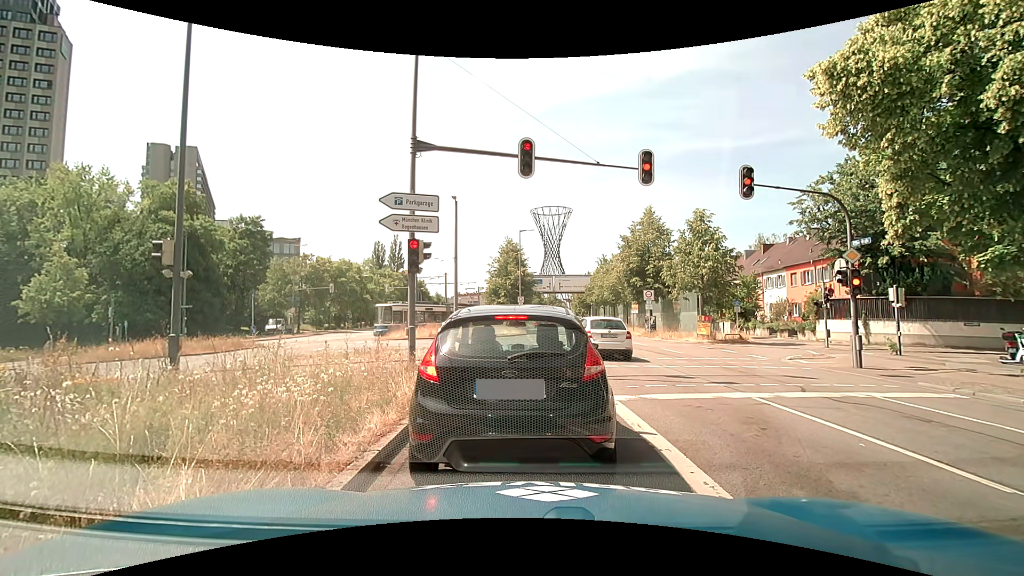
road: primary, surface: asphalt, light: Day
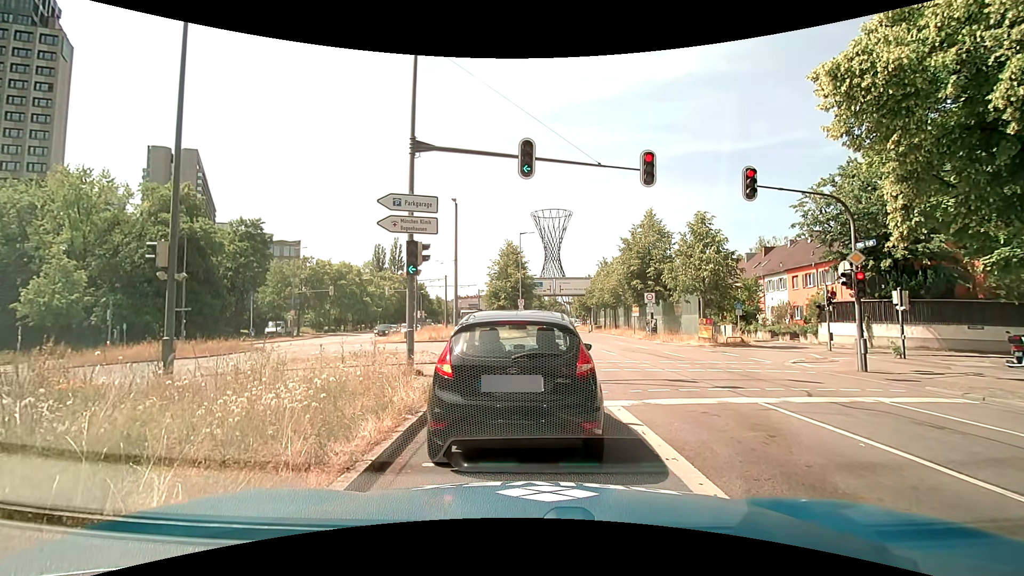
(0.0, +0.2) m; 0°
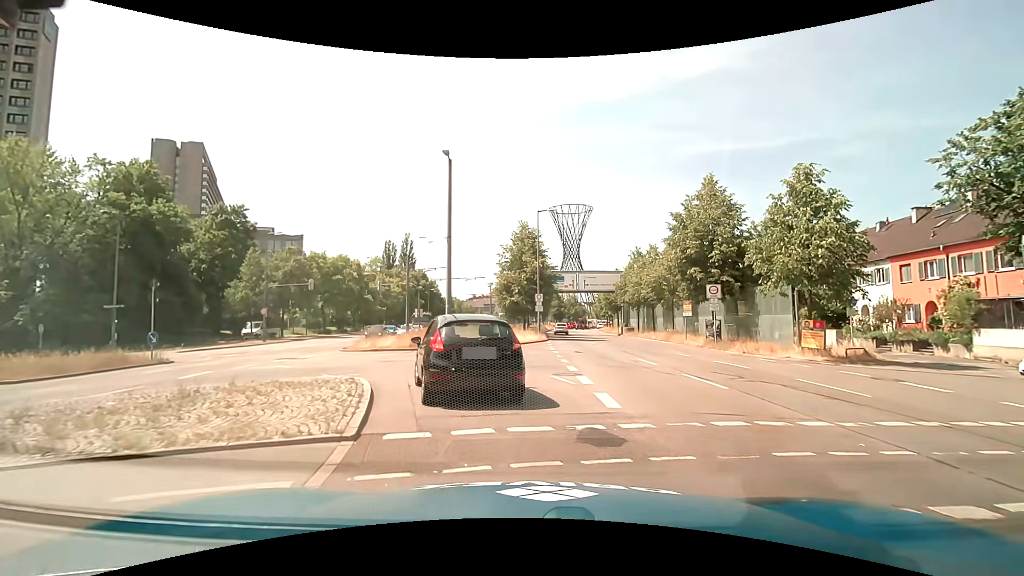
(+0.1, +11.0) m; -1°
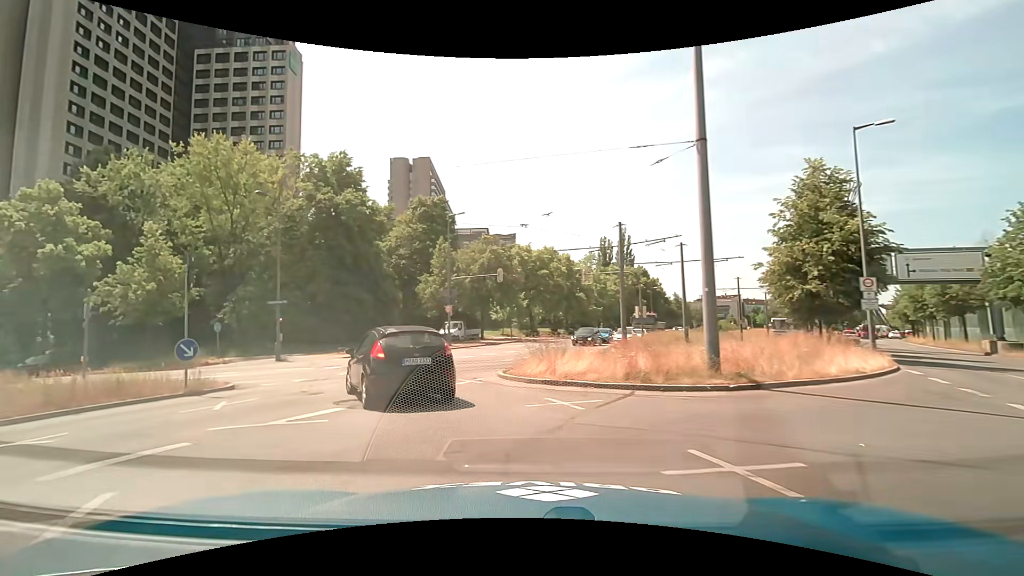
(-2.4, +14.2) m; -25°
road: secondary_link
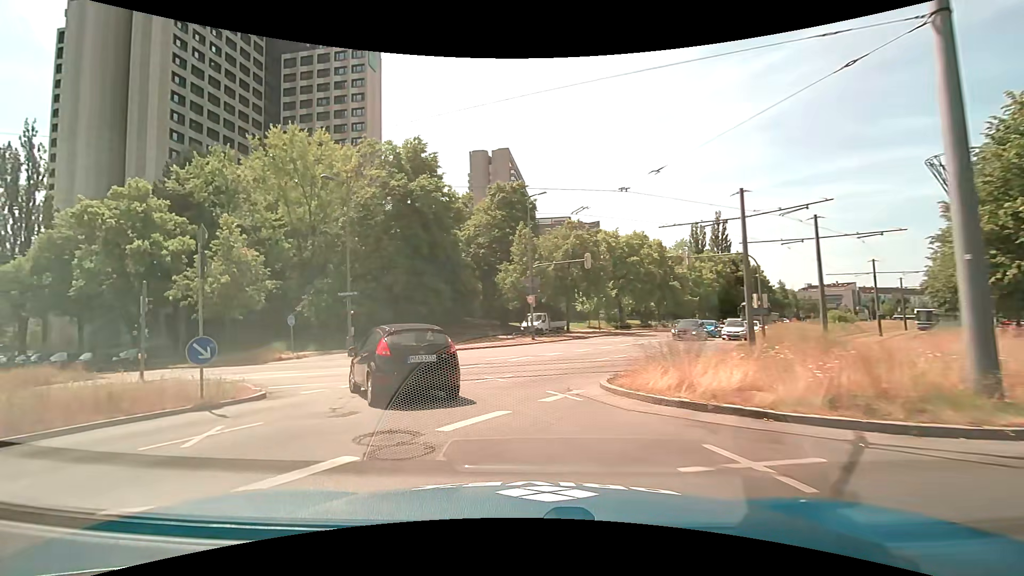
(-0.3, +4.0) m; -9°
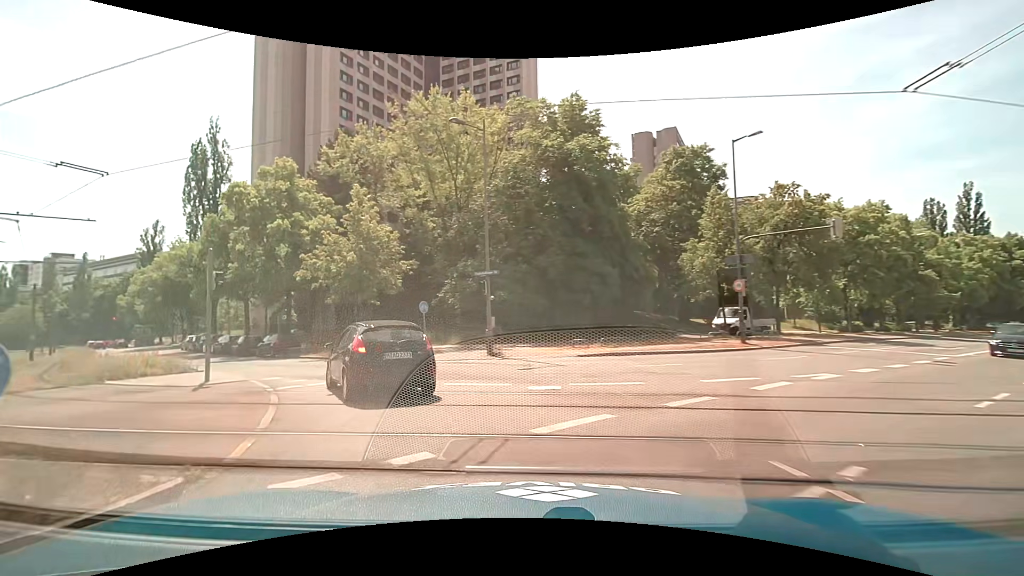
(-1.4, +8.5) m; -19°
